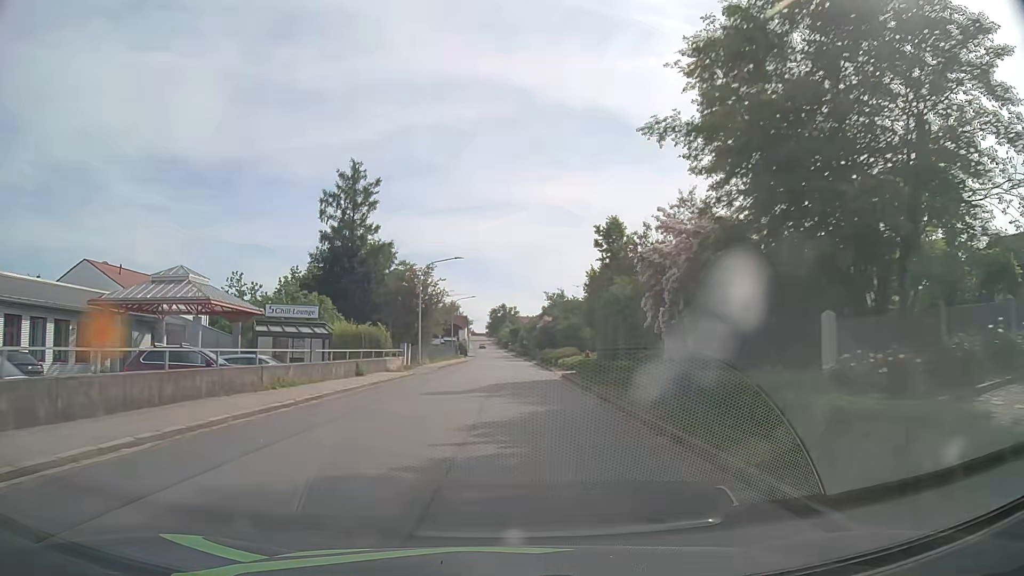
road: tertiary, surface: asphalt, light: Day
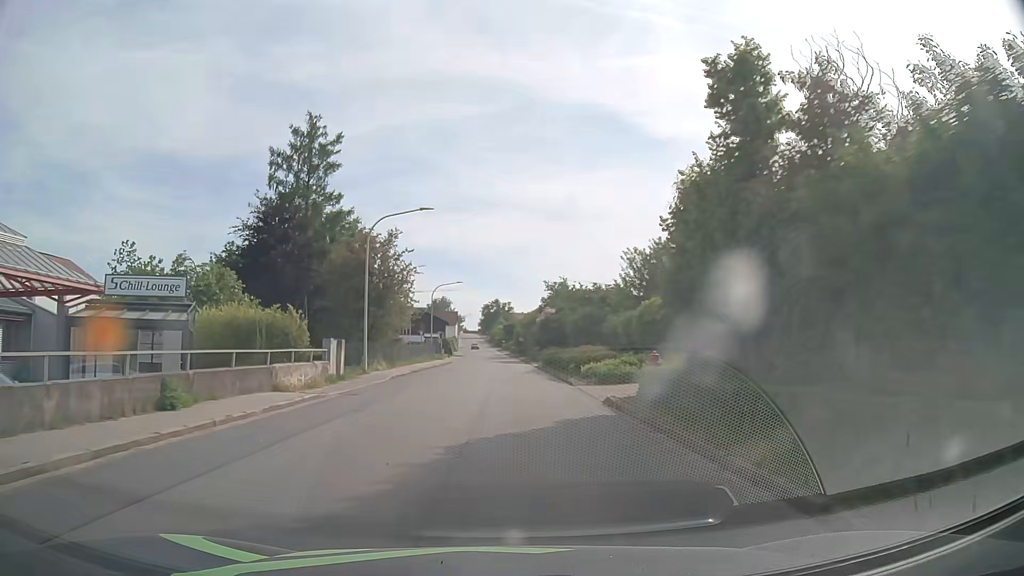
(+0.2, +15.8) m; +1°
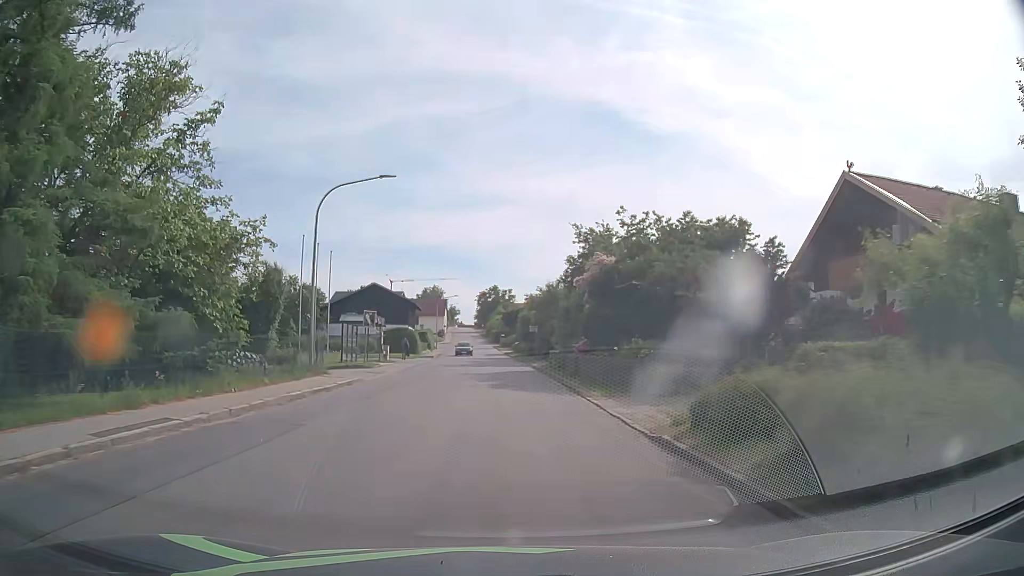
(0.0, +39.4) m; 0°
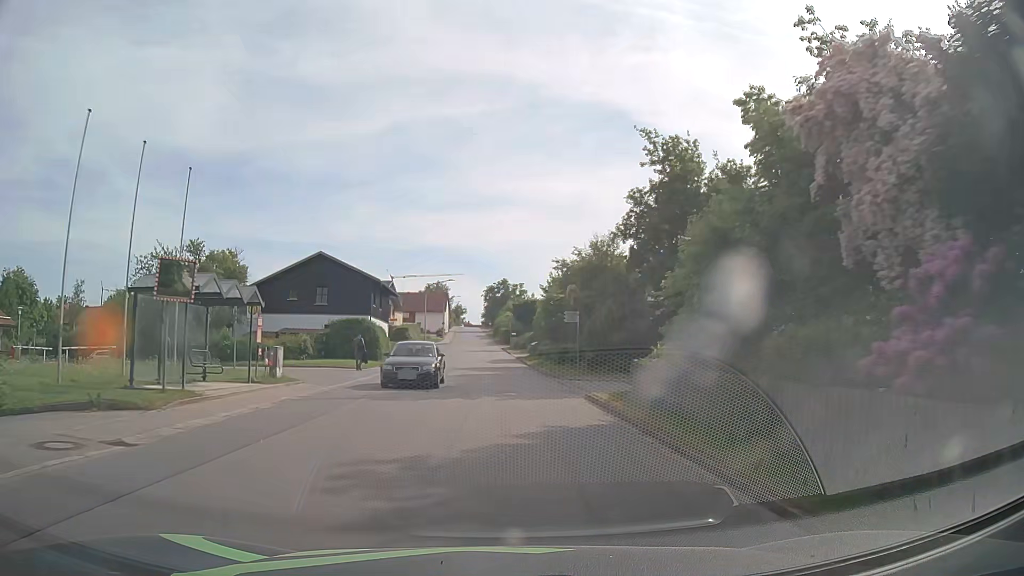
(-0.3, +23.5) m; -1°
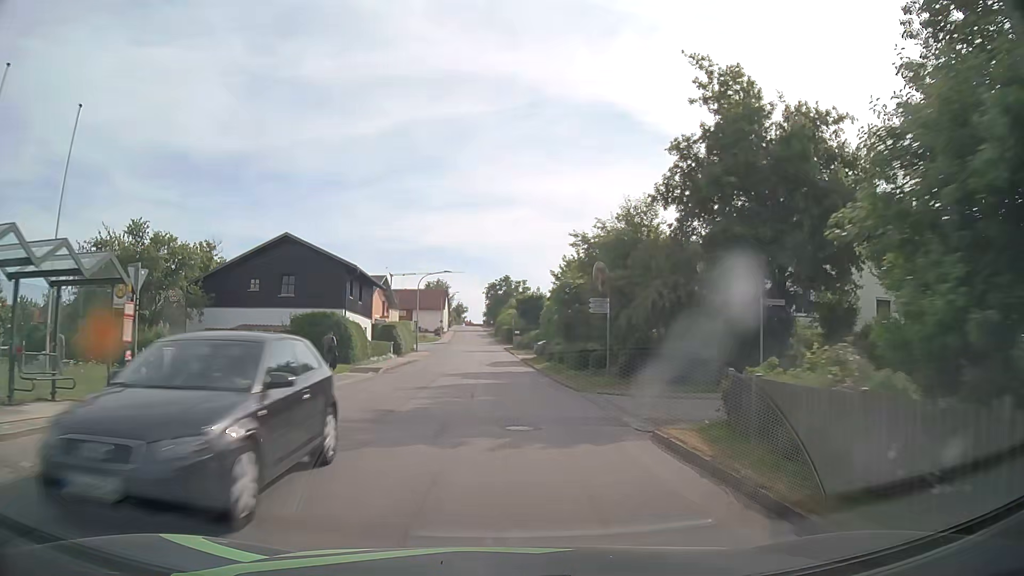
(-0.1, +7.8) m; -1°
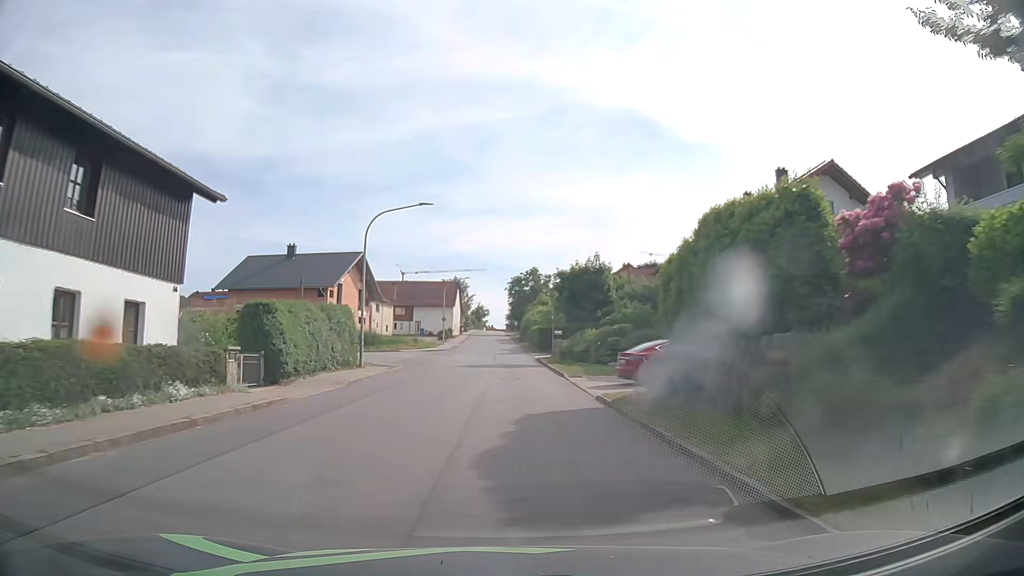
(-0.5, +31.1) m; -2°
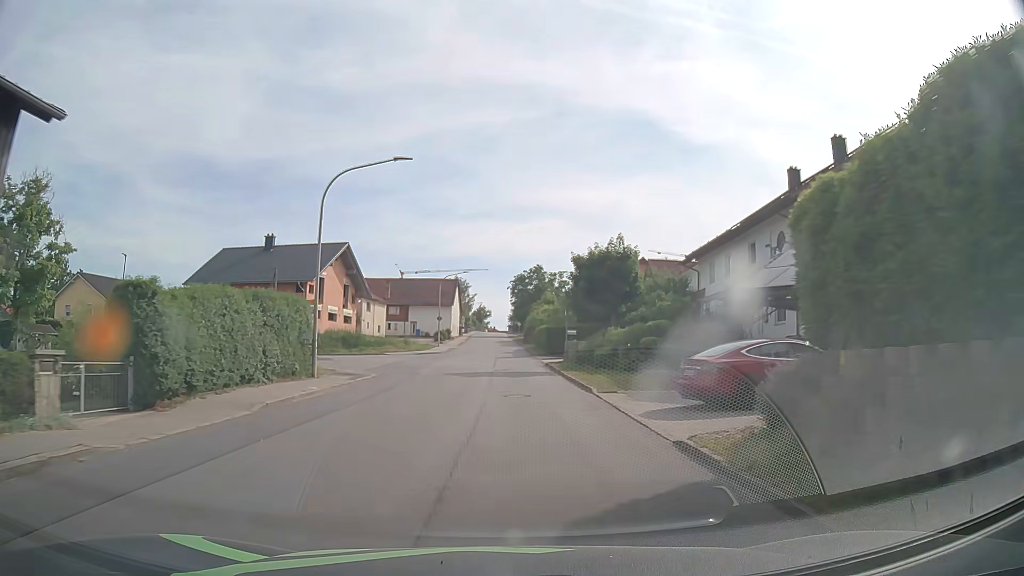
(0.0, +7.7) m; 0°
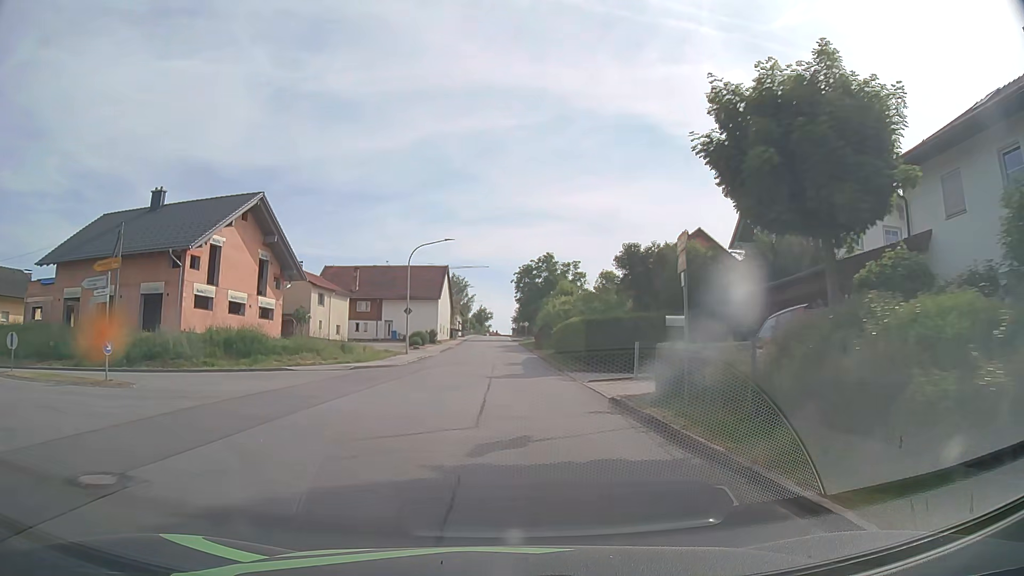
(0.0, +23.1) m; 0°
(0, +10) (0, +20) (0, +30) (0, +40) (0, +50) (0, +60) (-1, +70) (-1, +80) (-1, +90) (-1, +100) m
